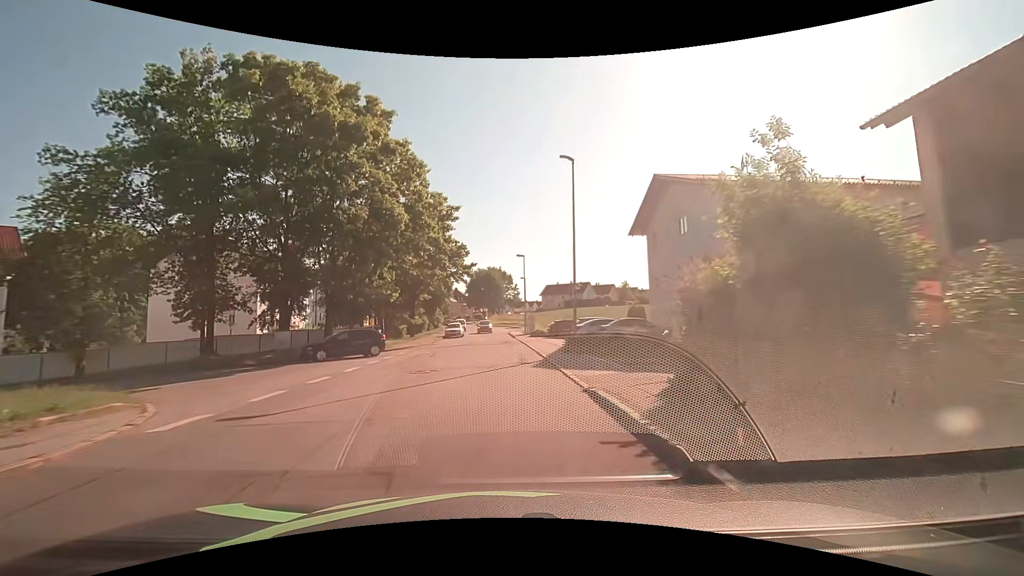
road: unclassified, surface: asphalt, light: Day
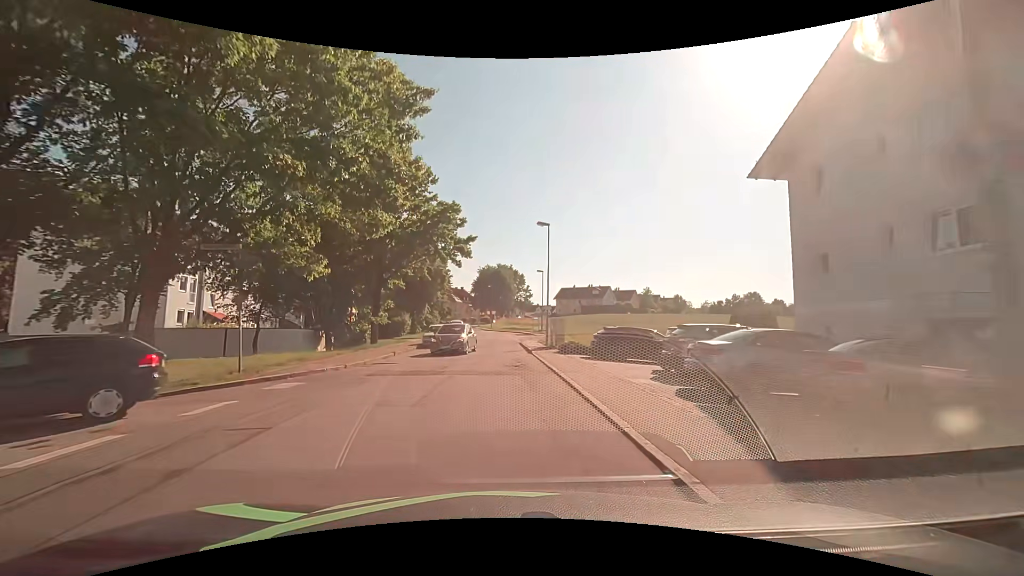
(-0.2, +17.3) m; -1°
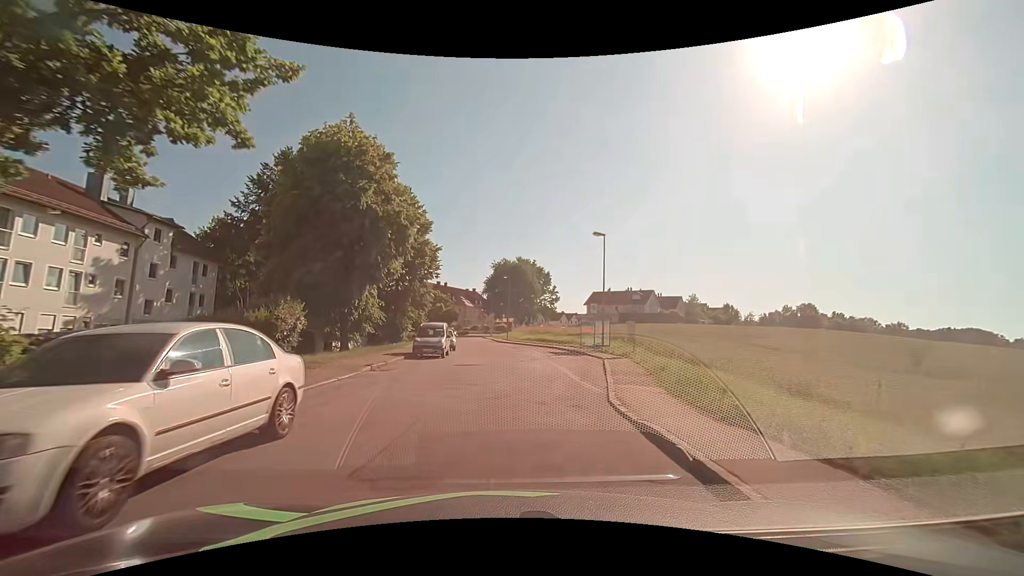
(-0.7, +29.3) m; -2°
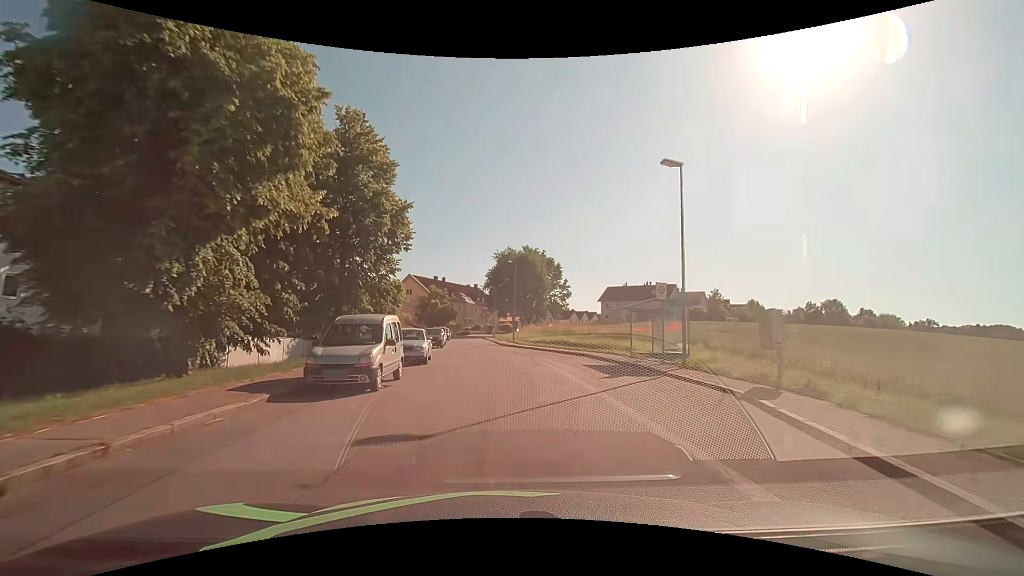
(0.0, +14.0) m; 0°
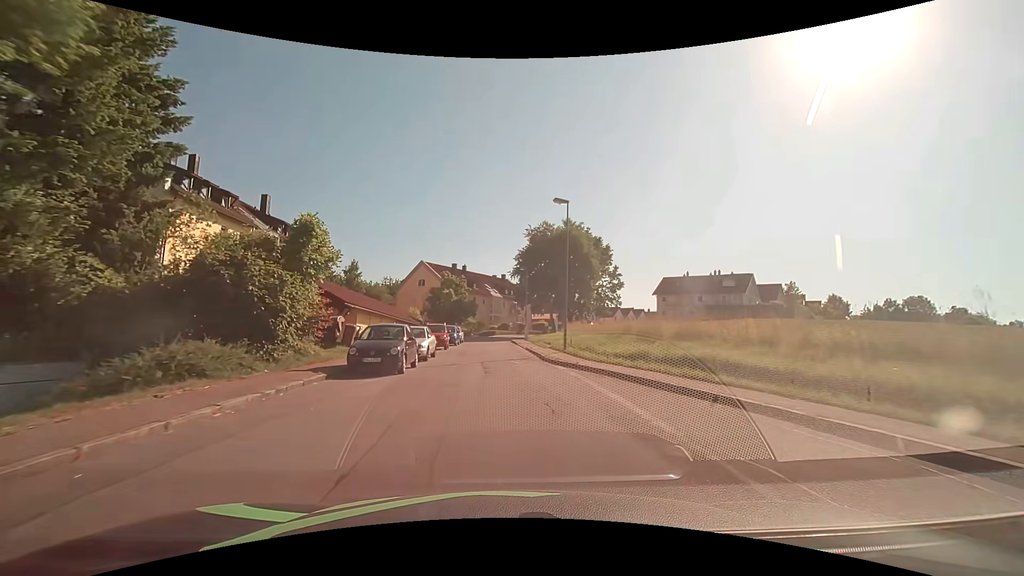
(-0.7, +21.9) m; -4°
